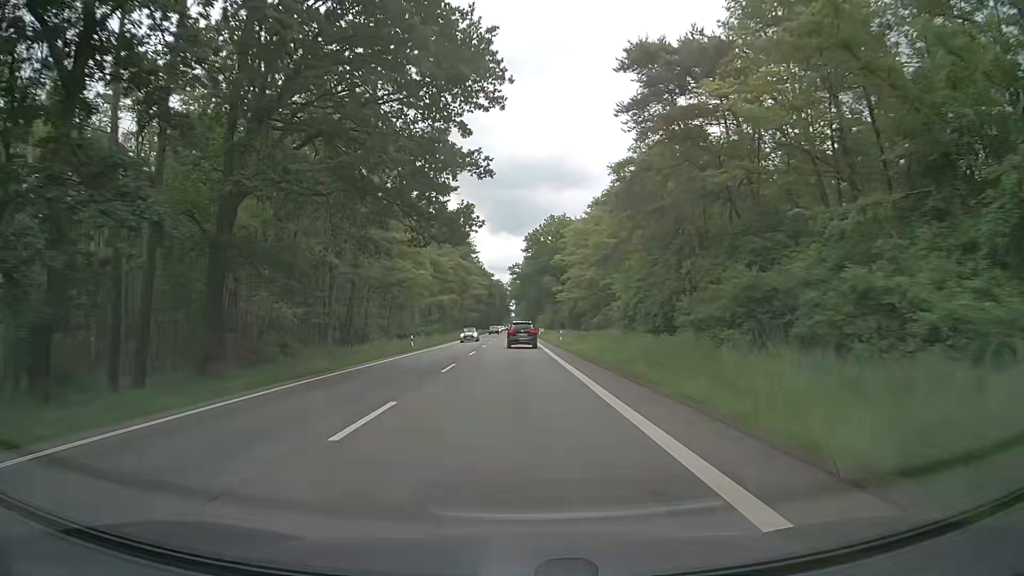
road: secondary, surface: asphalt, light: Day
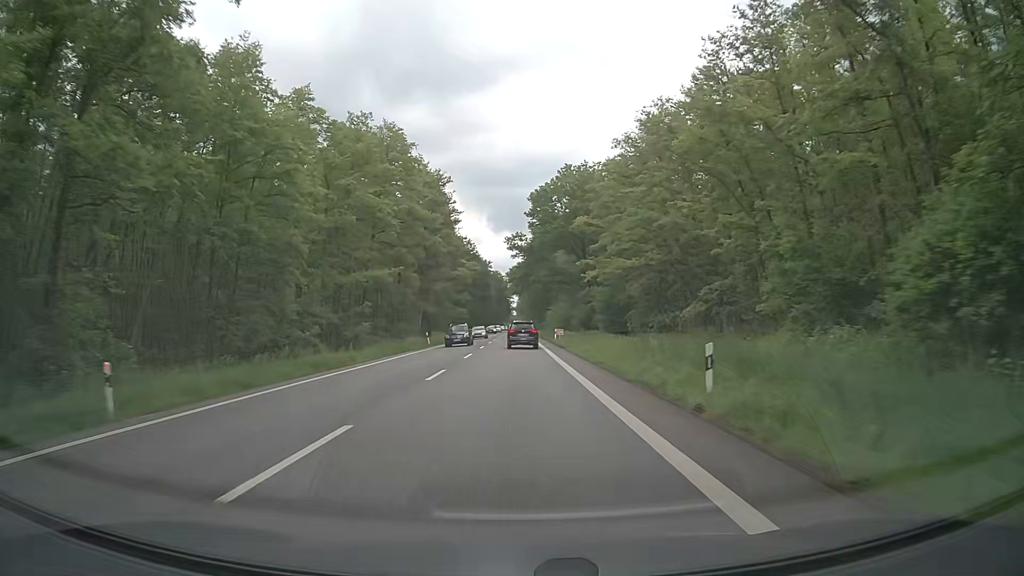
(-0.1, +39.5) m; 0°
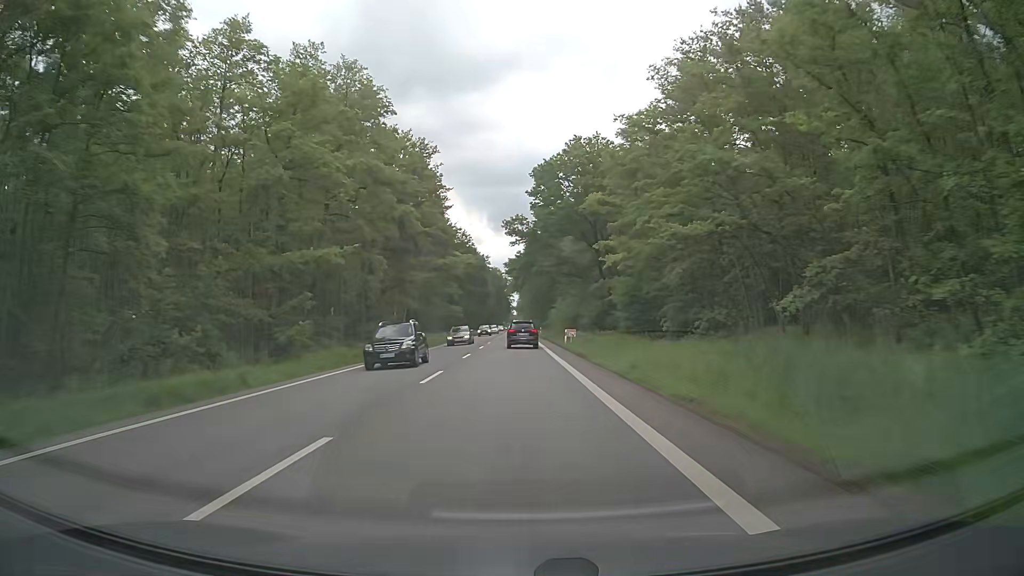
(+0.1, +13.1) m; 0°
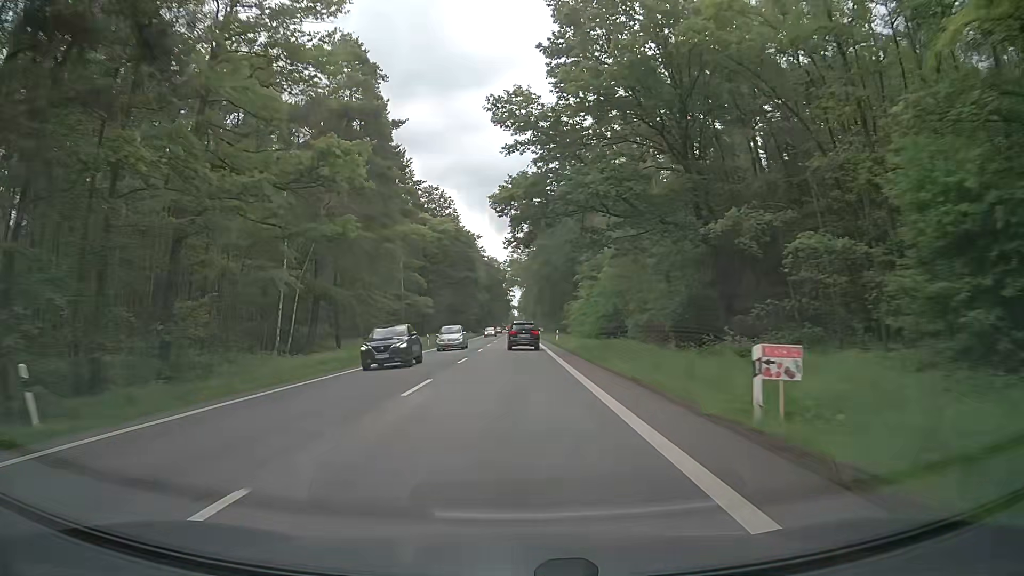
(-0.1, +39.2) m; 0°
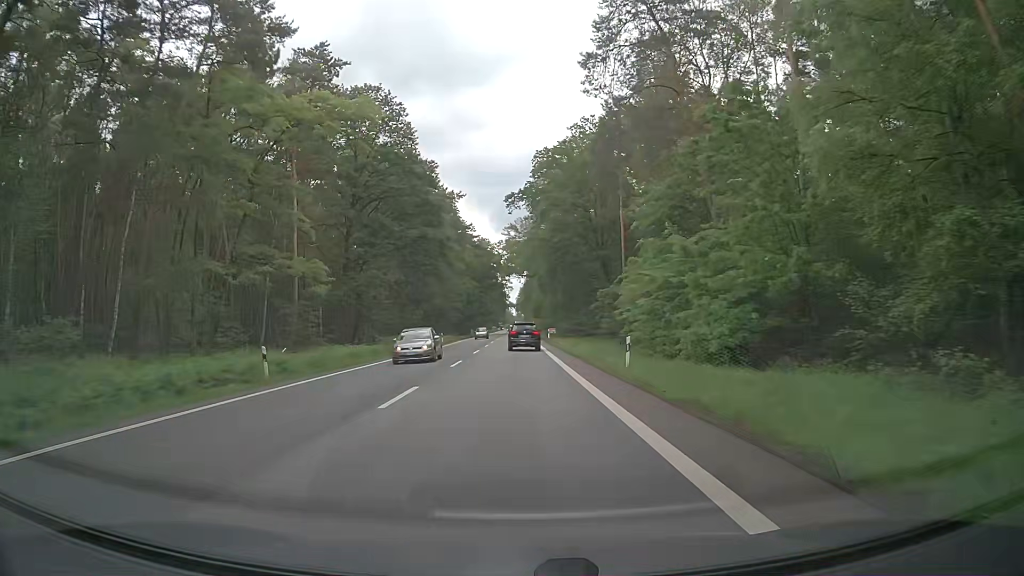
(-0.2, +38.6) m; 0°
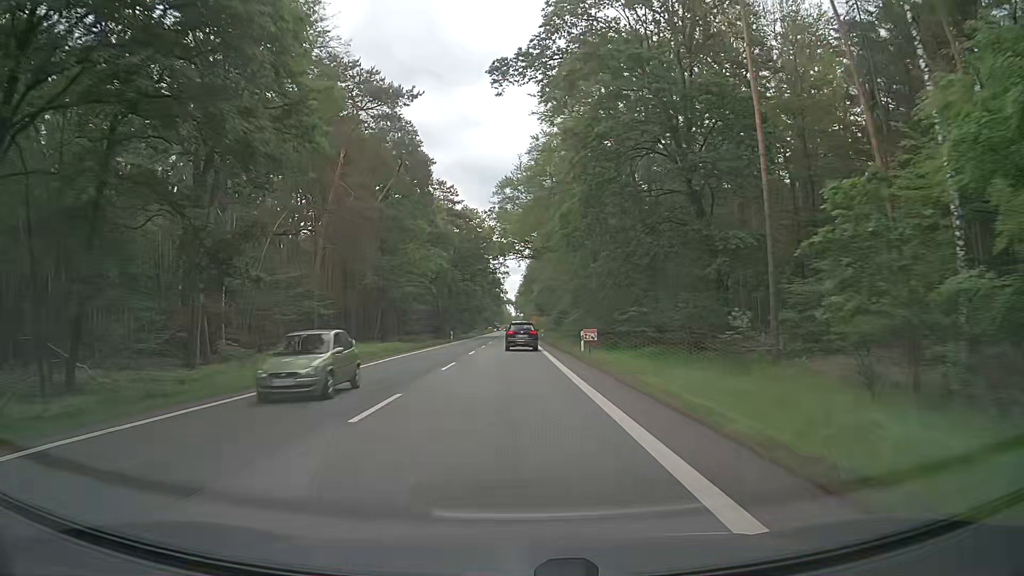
(-0.1, +37.9) m; 0°
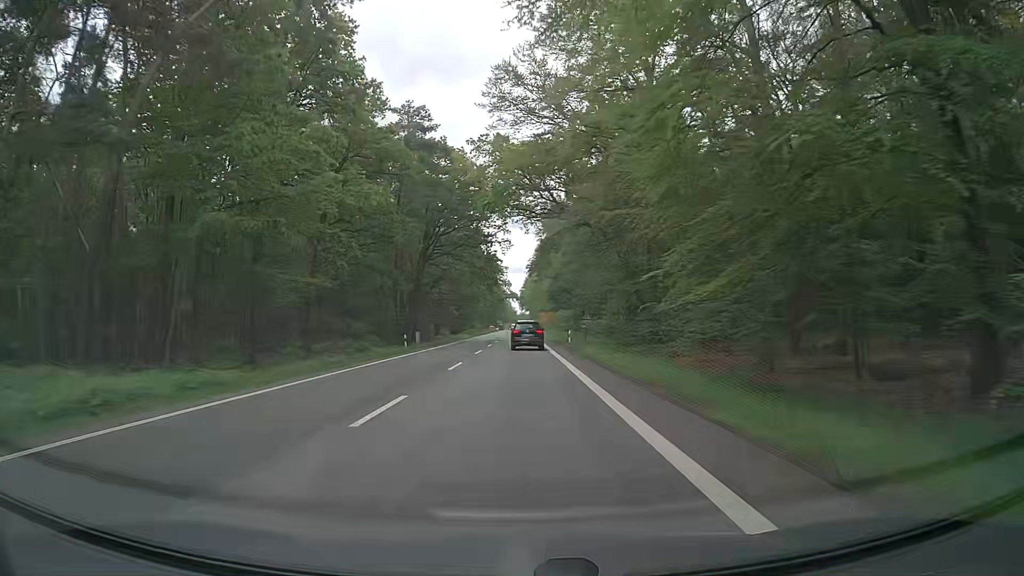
(-0.4, +37.0) m; -1°
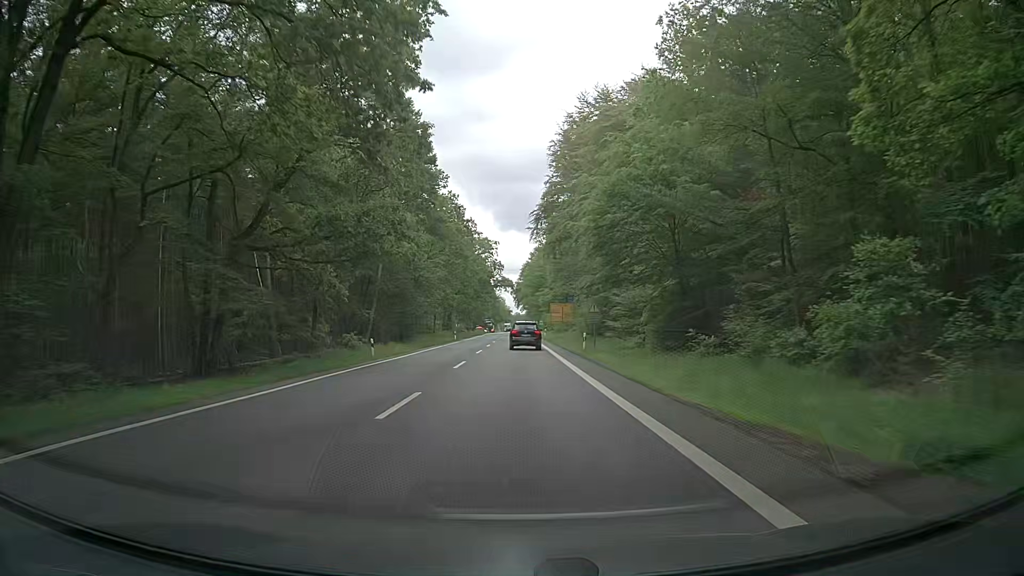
(+0.3, +59.8) m; 0°
(0, +10) (0, +20) (0, +30) (0, +40) (0, +50) (0, +60) (0, +70) (0, +80) (0, +90) (0, +100) m
